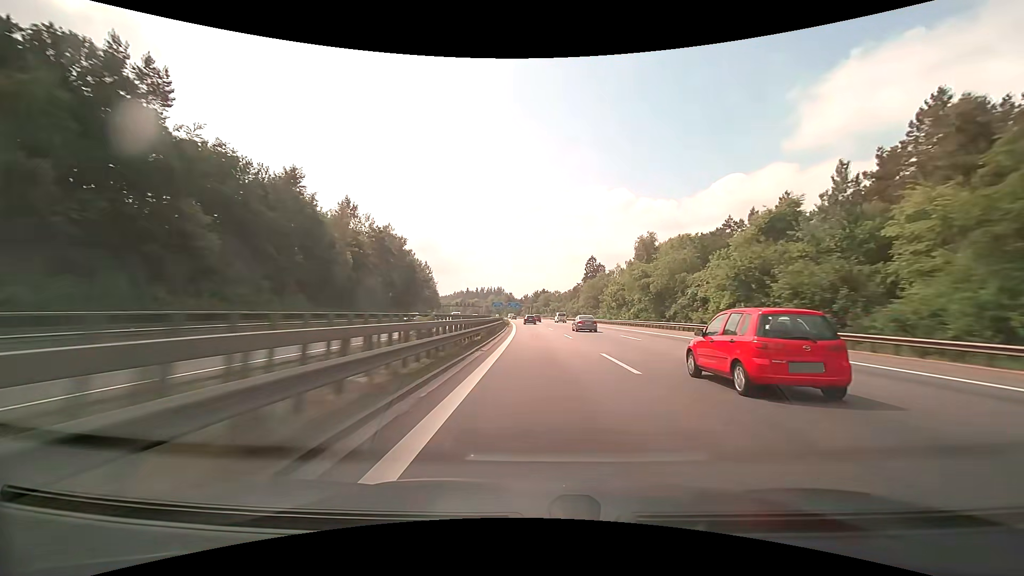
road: motorway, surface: asphalt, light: Day
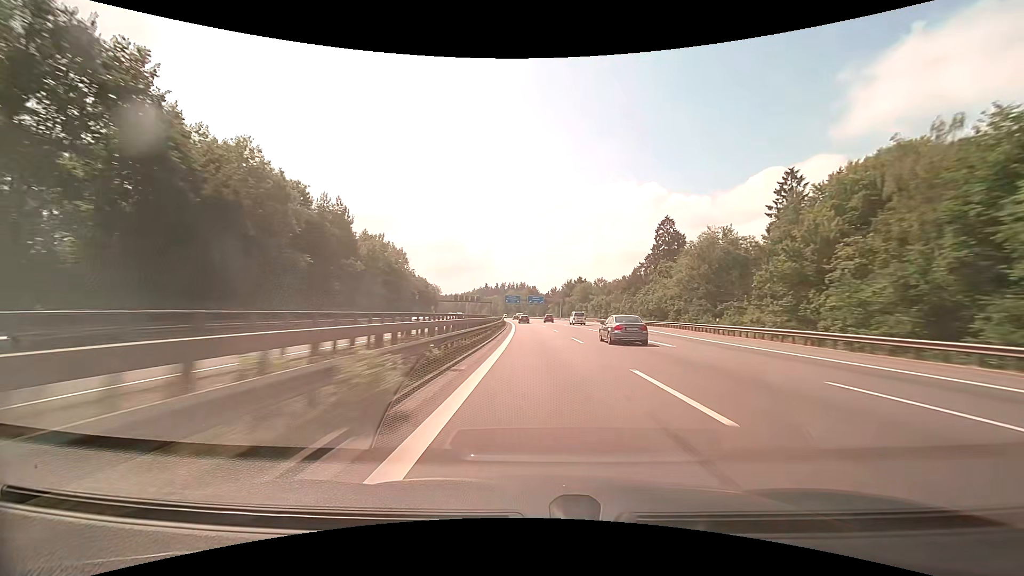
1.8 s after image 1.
(-2.1, +77.2) m; -3°
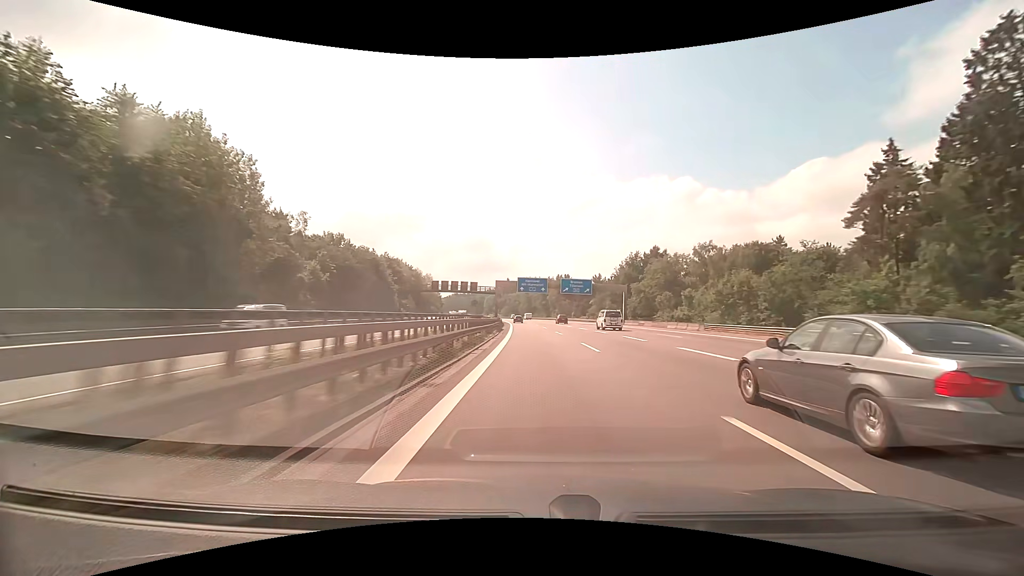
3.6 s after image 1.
(-2.2, +77.7) m; -3°
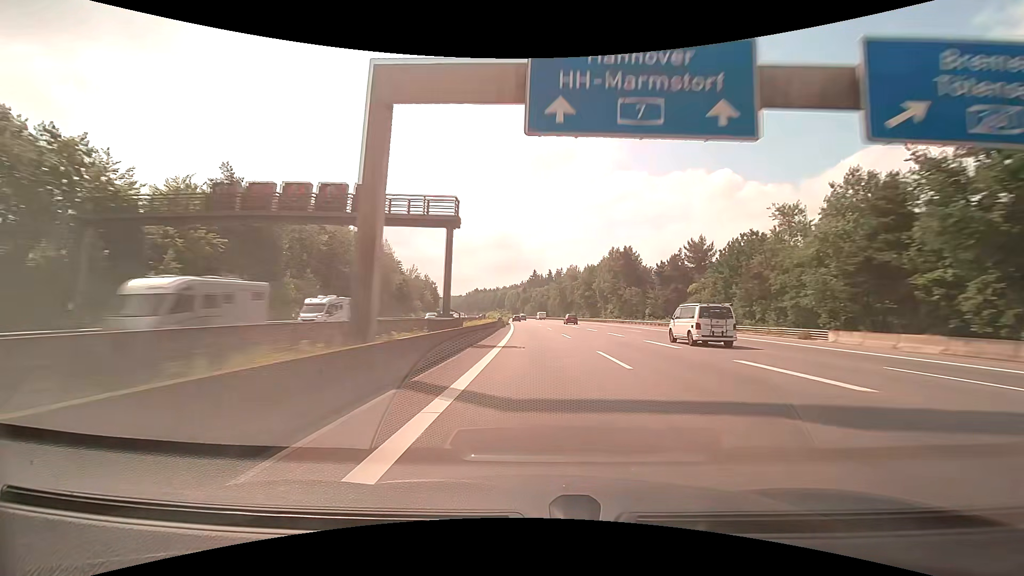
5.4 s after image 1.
(-2.2, +78.0) m; -3°
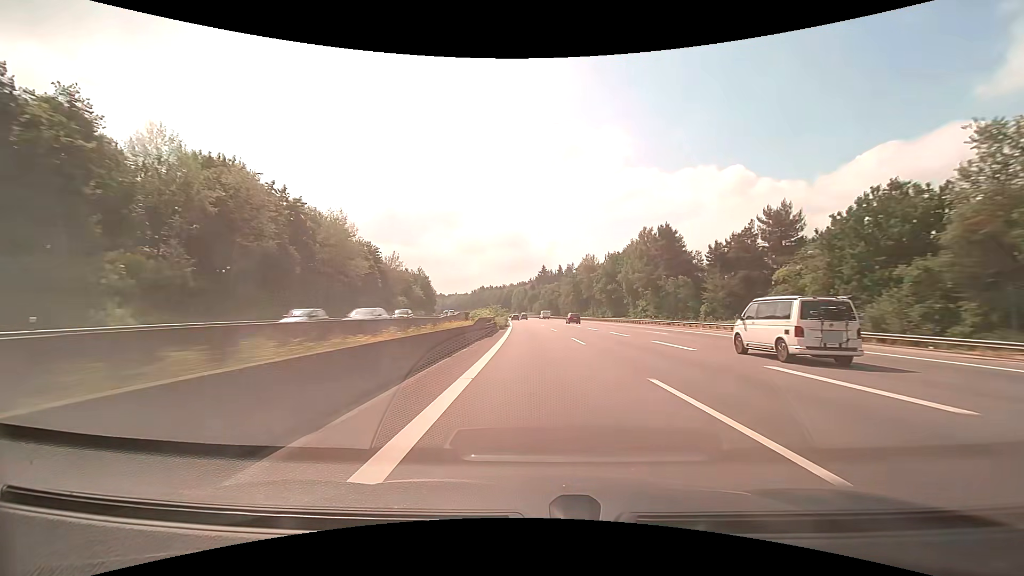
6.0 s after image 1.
(-0.2, +26.1) m; -1°
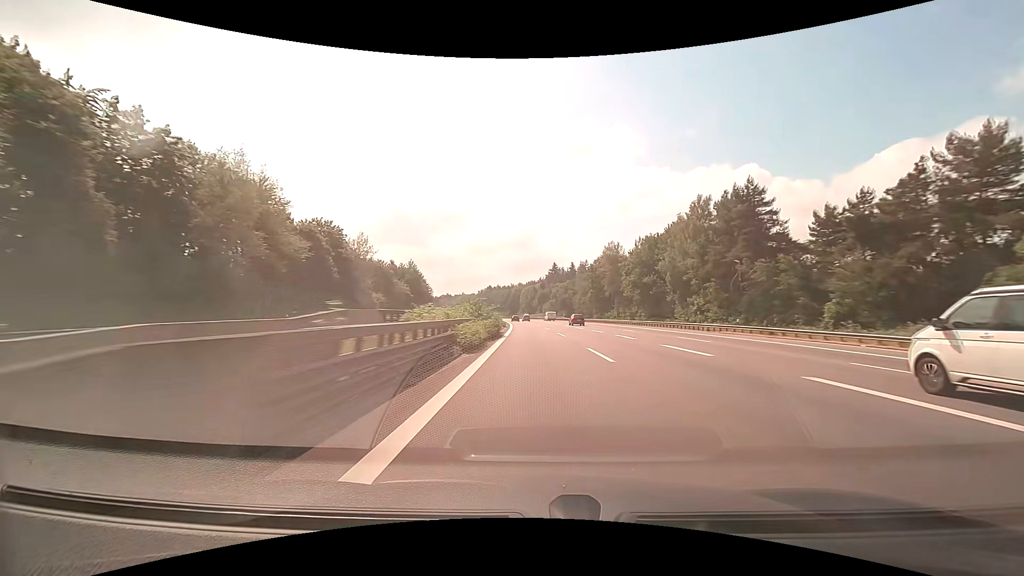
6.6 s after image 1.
(-0.3, +26.1) m; -1°
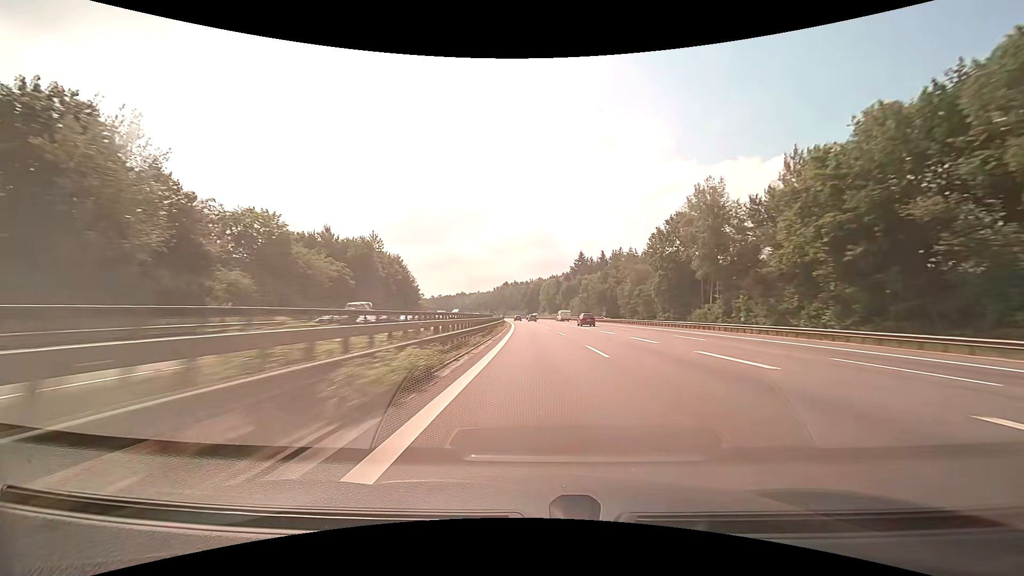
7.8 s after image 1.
(-1.1, +52.2) m; -2°
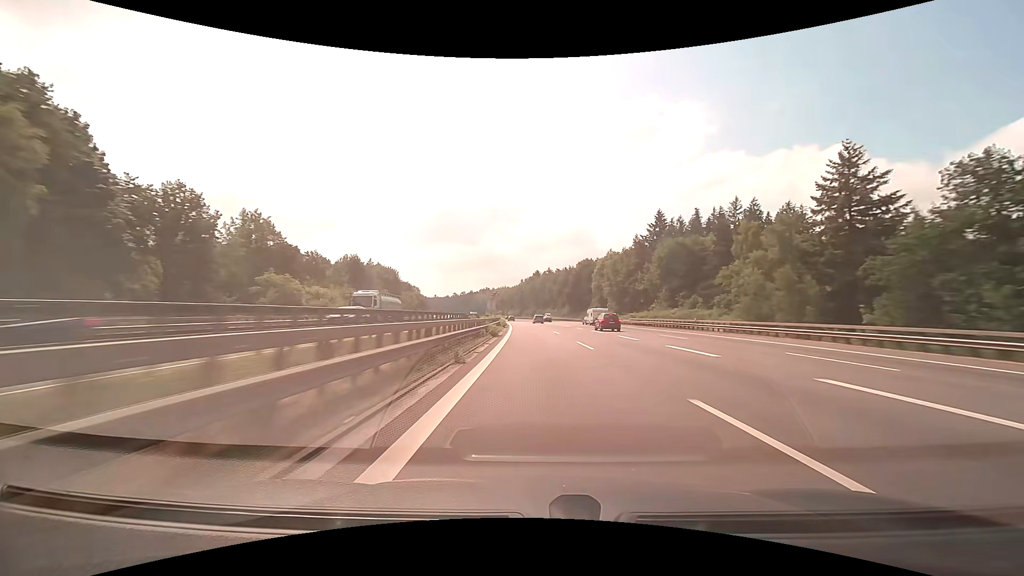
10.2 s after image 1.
(-3.9, +103.9) m; -4°
(0, +10) (0, +20) (0, +30) (-1, +40) (-1, +50) (-1, +60) (-2, +70) (-3, +80) (-3, +90) (-4, +100) m
